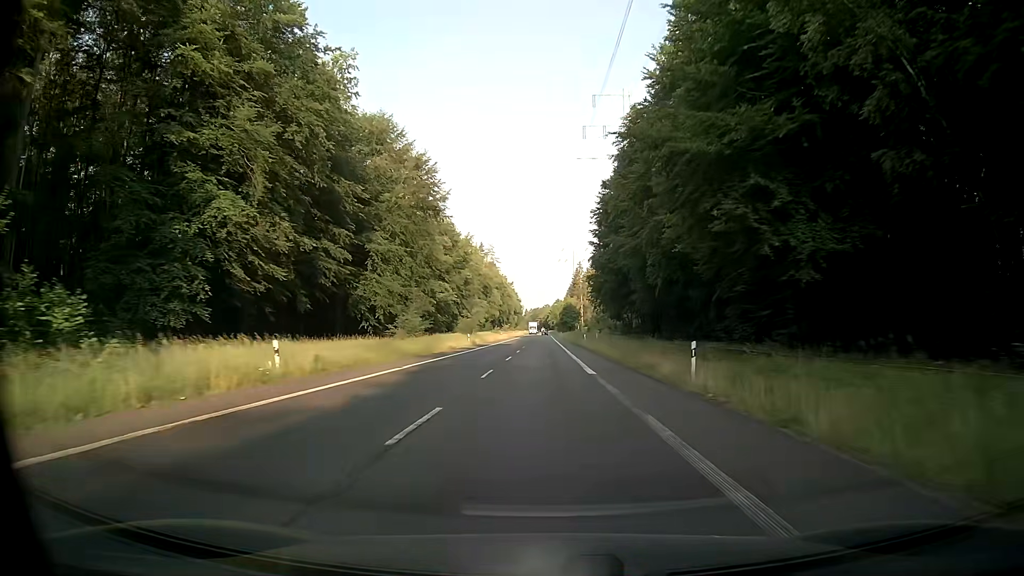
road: secondary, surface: asphalt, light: Day
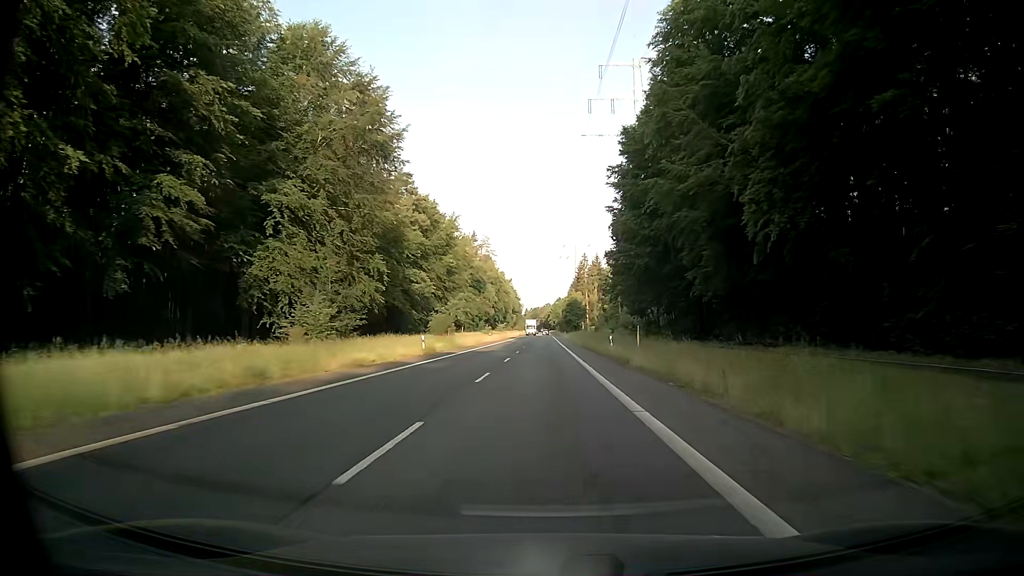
(+0.1, +26.3) m; 0°
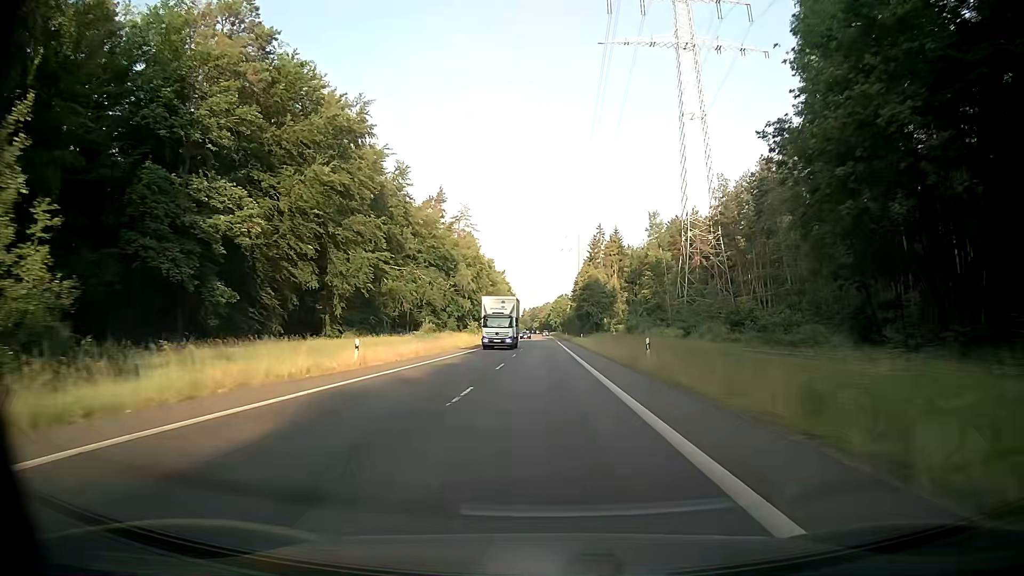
(0.0, +65.6) m; 0°
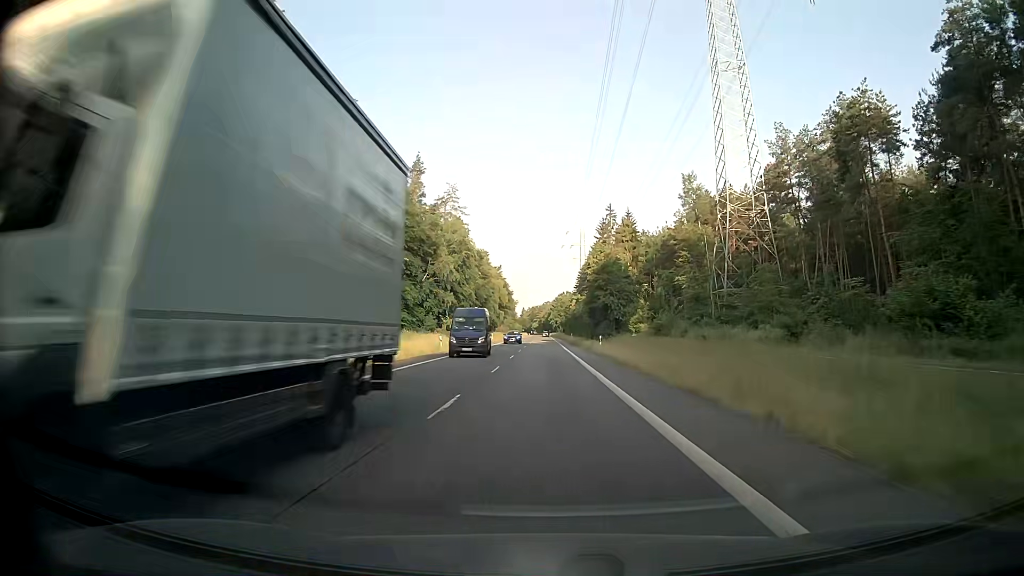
(0.0, +26.2) m; 0°
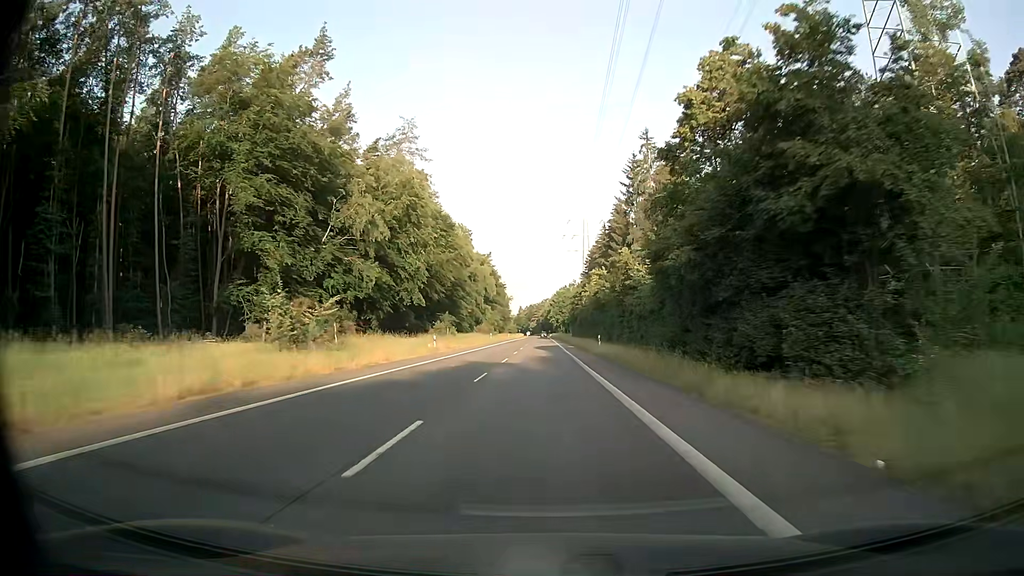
(+0.1, +52.3) m; 0°
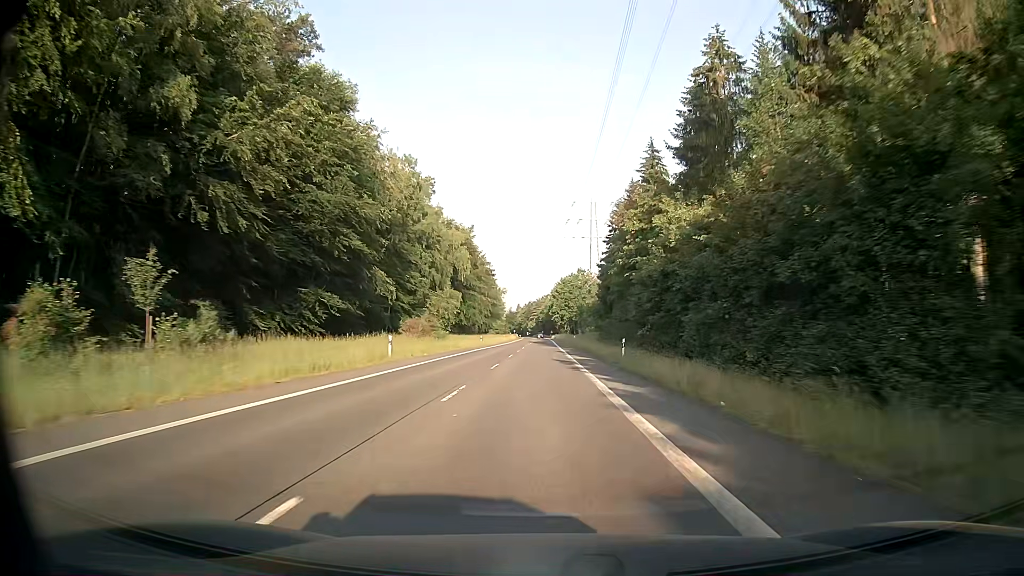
(-0.2, +65.2) m; 0°
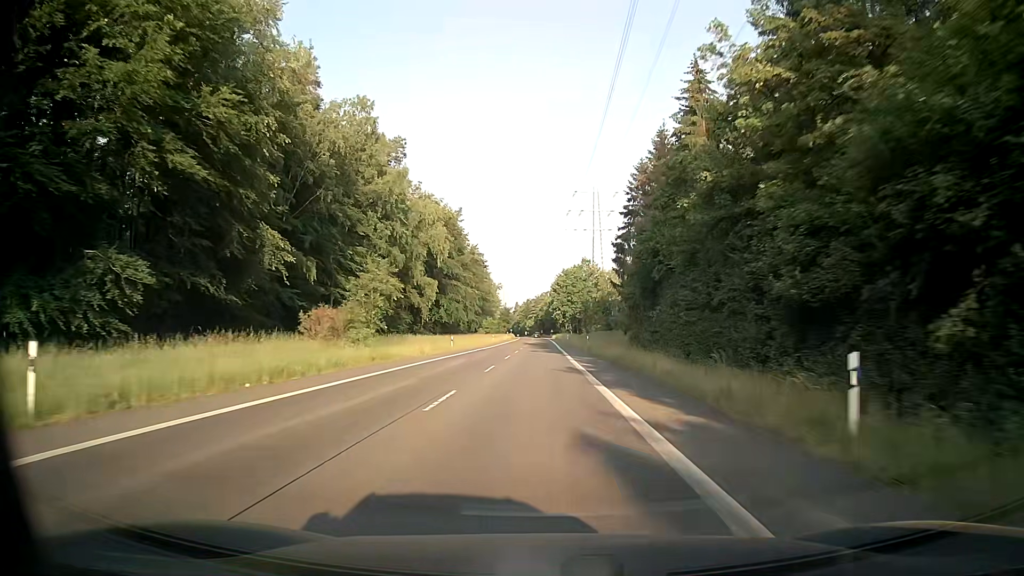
(-0.1, +26.0) m; 0°
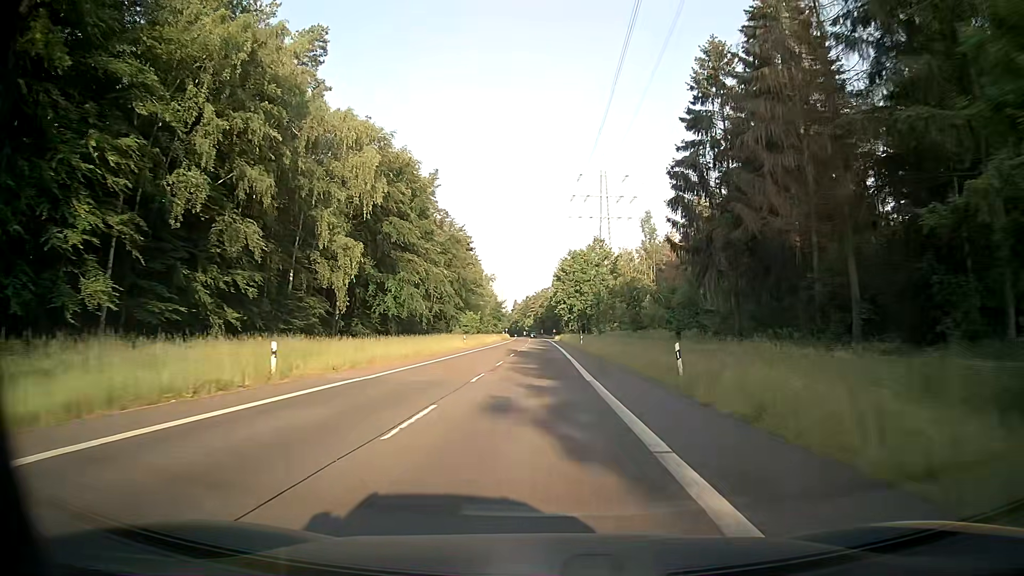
(-0.1, +38.9) m; 0°
(0, +10) (0, +20) (0, +30) (0, +40) (0, +50) (0, +60) (0, +70) (0, +80) (0, +90) (0, +100) m
